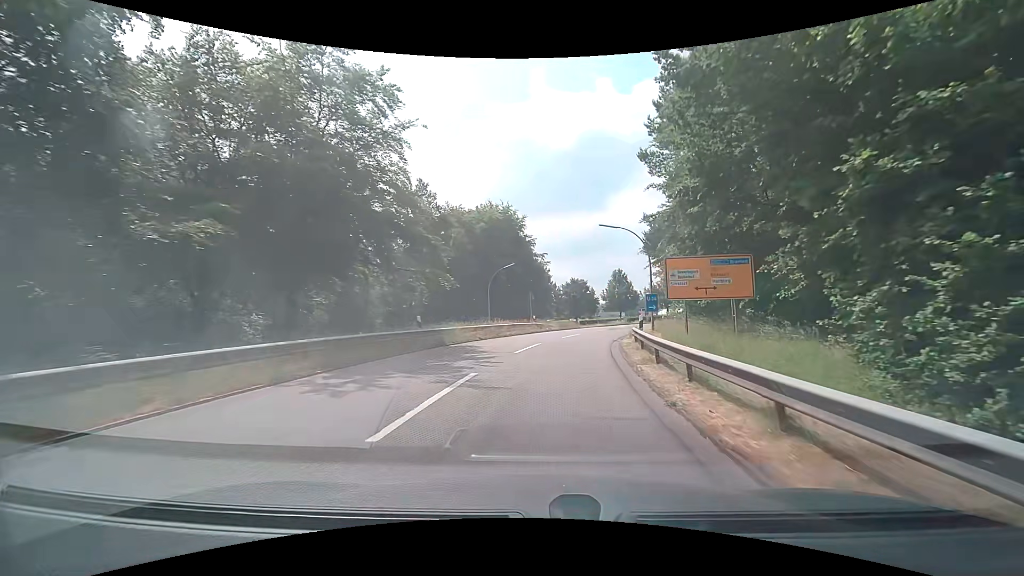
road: motorway_link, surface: asphalt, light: Day
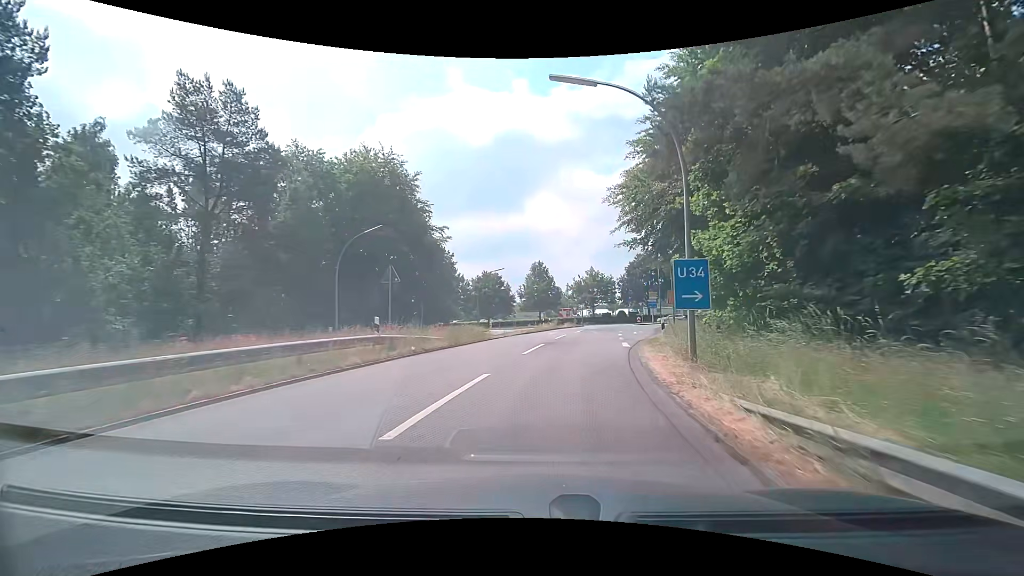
(+1.9, +23.5) m; +9°
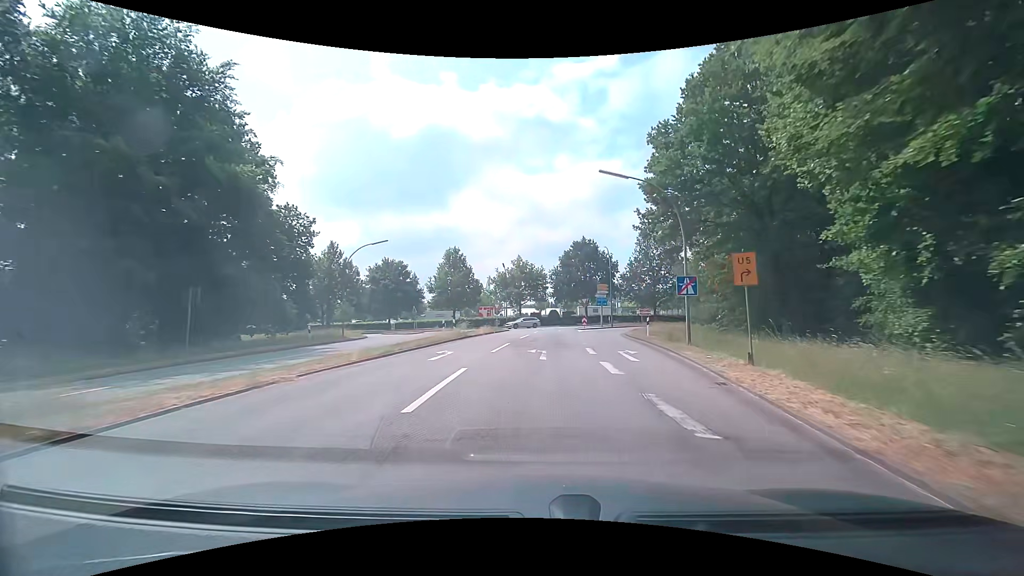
(+2.0, +22.1) m; +9°
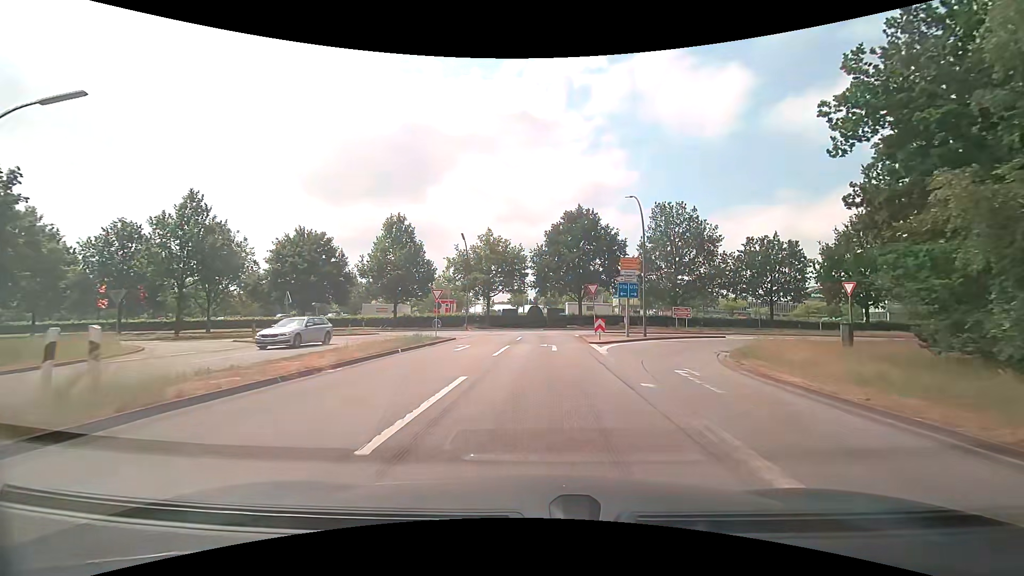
(+1.0, +25.6) m; +3°
(0, +10) (+1, +20) (+1, +30) (+1, +40) (-1, +49) (-10, +54) (-20, +55) (-30, +55) (-40, +54) (-50, +54) m
